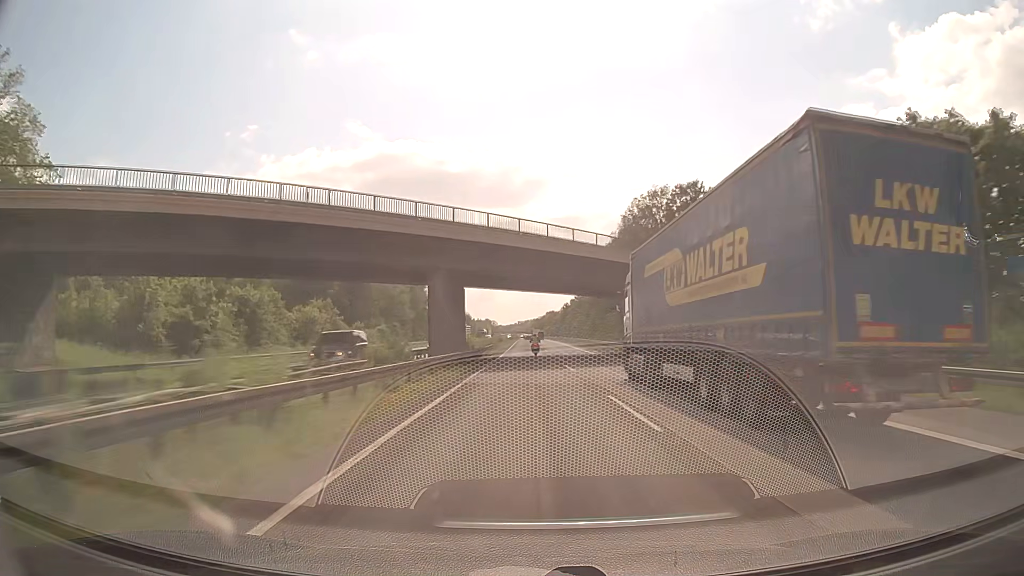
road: motorway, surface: asphalt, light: Day
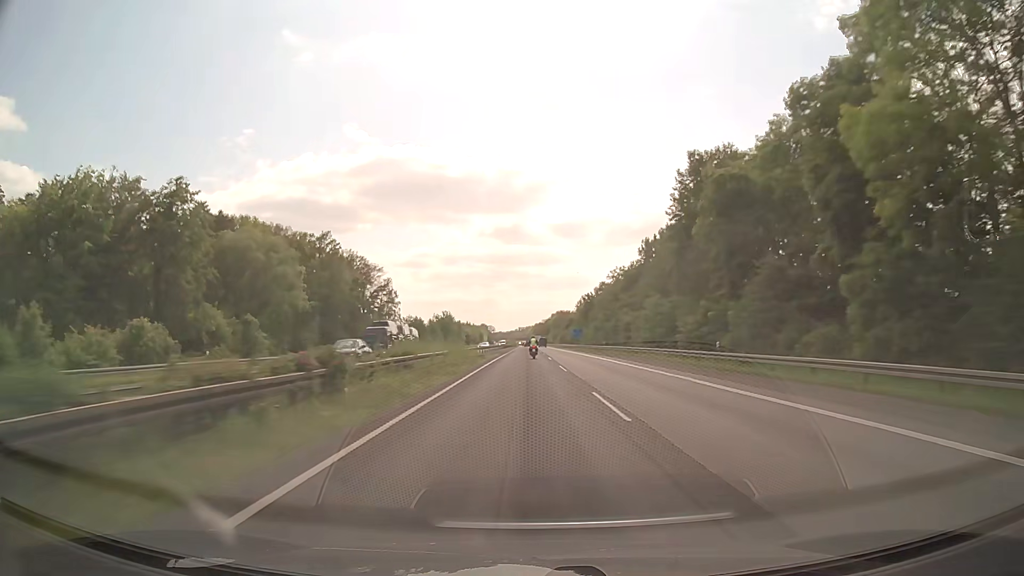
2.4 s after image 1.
(-0.3, +88.6) m; 0°
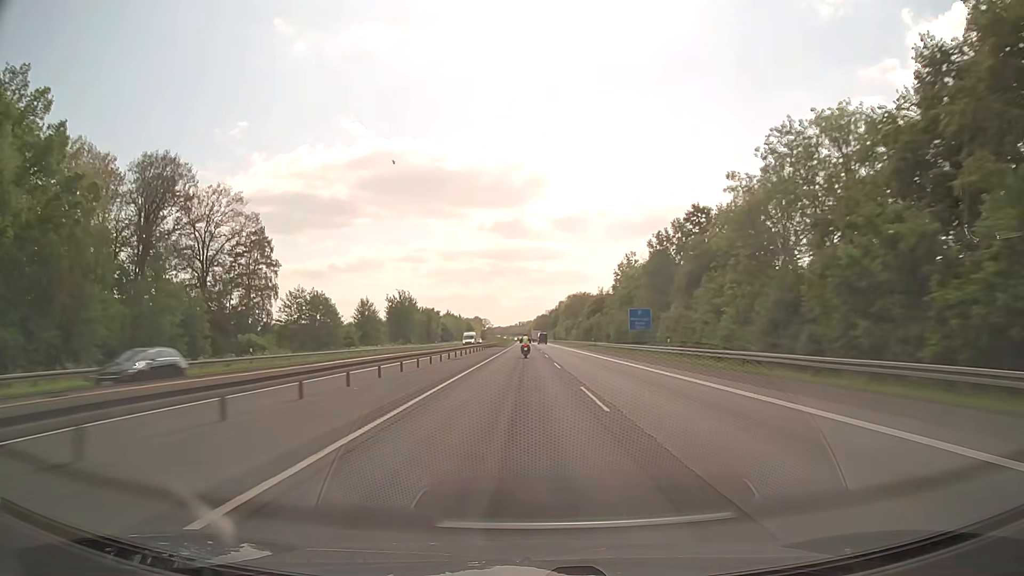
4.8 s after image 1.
(-0.1, +88.6) m; 0°
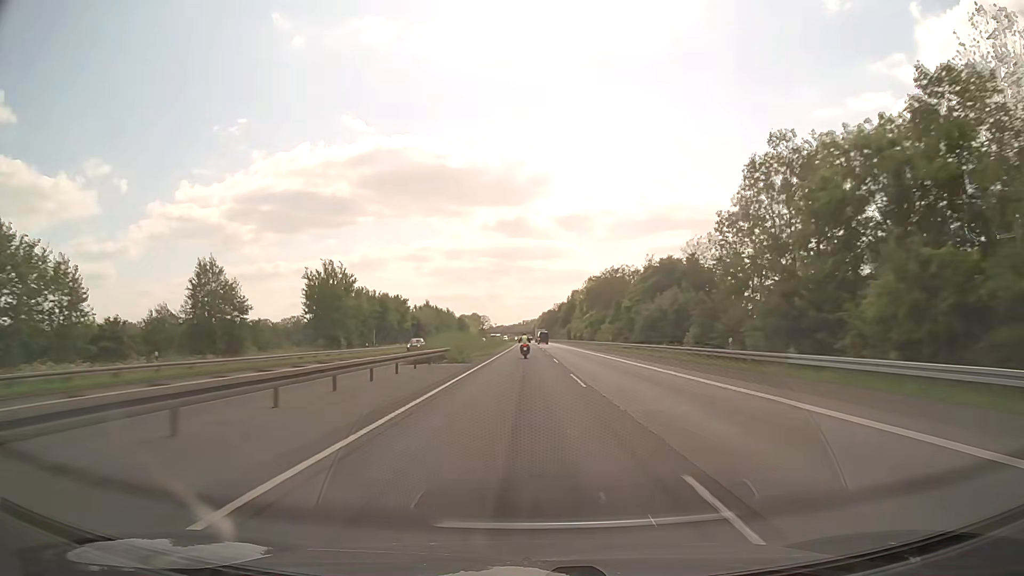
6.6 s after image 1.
(-0.2, +65.8) m; 0°
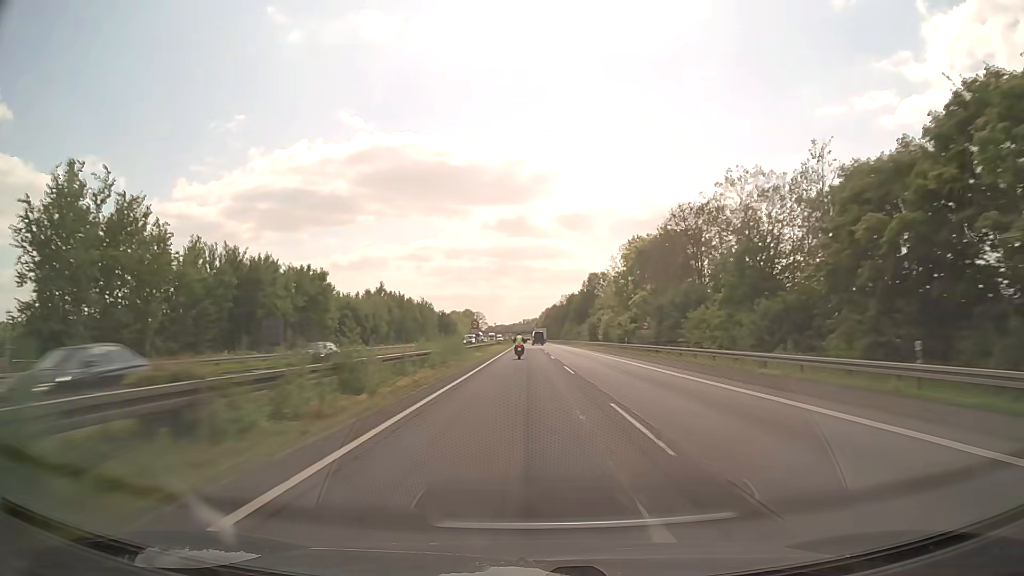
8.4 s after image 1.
(-0.1, +64.4) m; 0°
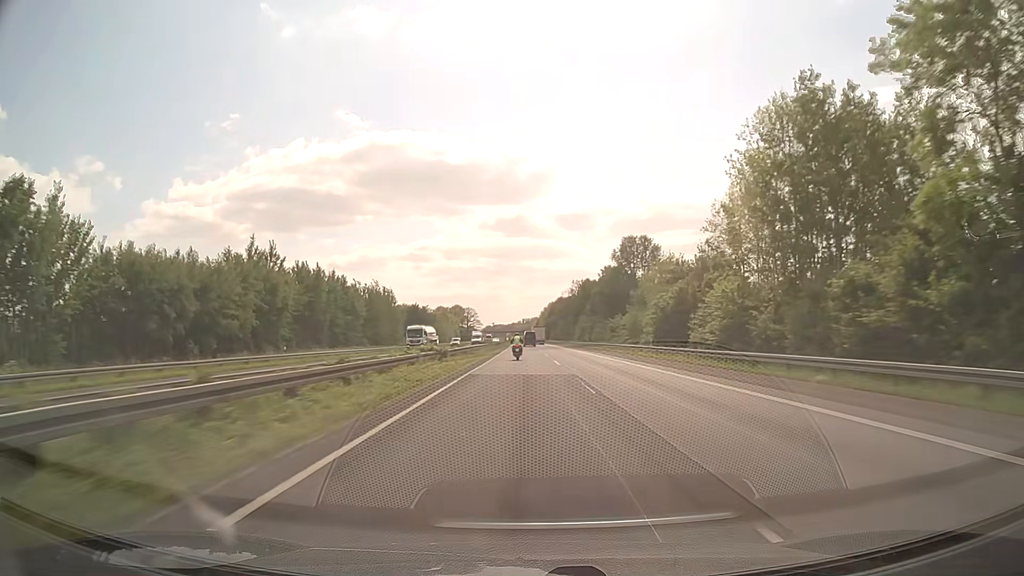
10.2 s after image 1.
(0.0, +62.9) m; 0°
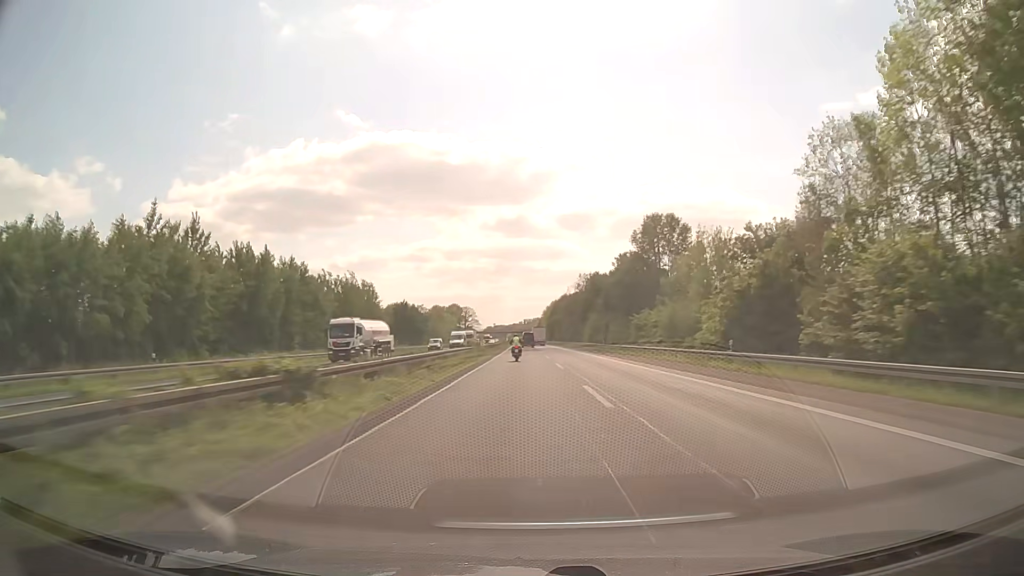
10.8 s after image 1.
(0.0, +20.8) m; 0°
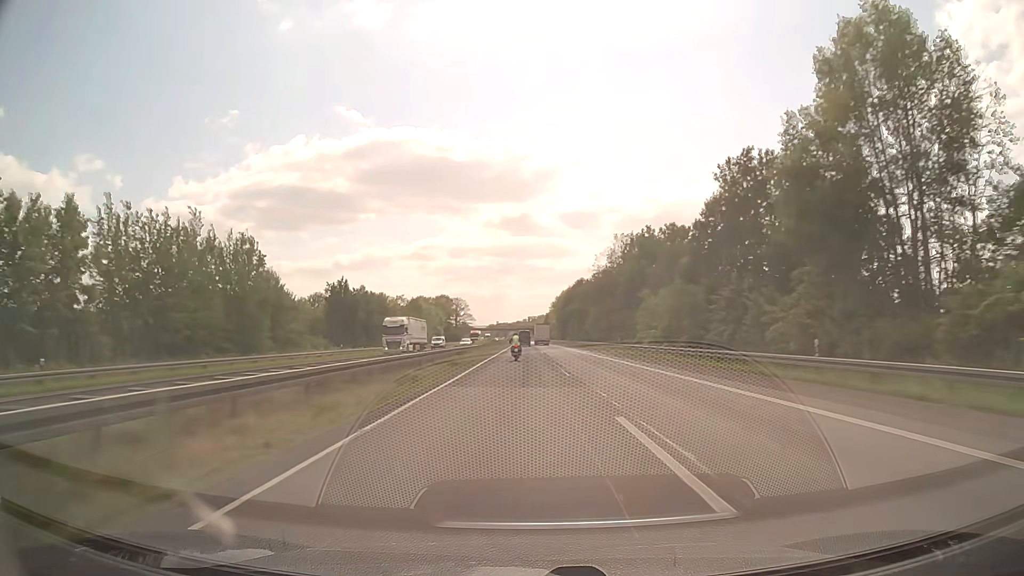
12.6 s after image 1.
(-0.2, +62.1) m; 0°
(0, +10) (0, +20) (0, +30) (0, +40) (0, +50) (0, +60) (0, +70) (0, +80) (0, +90) (0, +100) m
